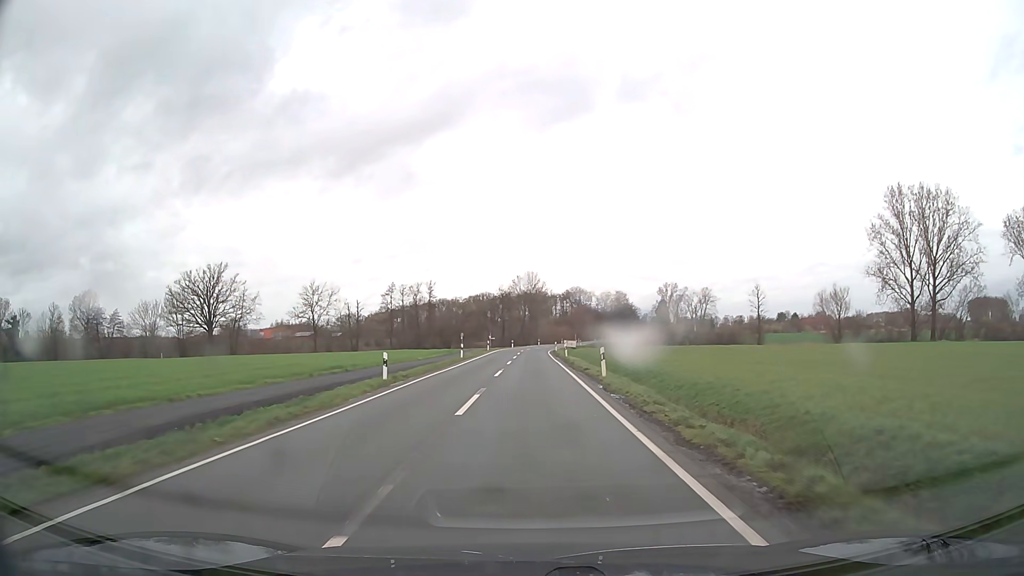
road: secondary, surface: asphalt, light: Day
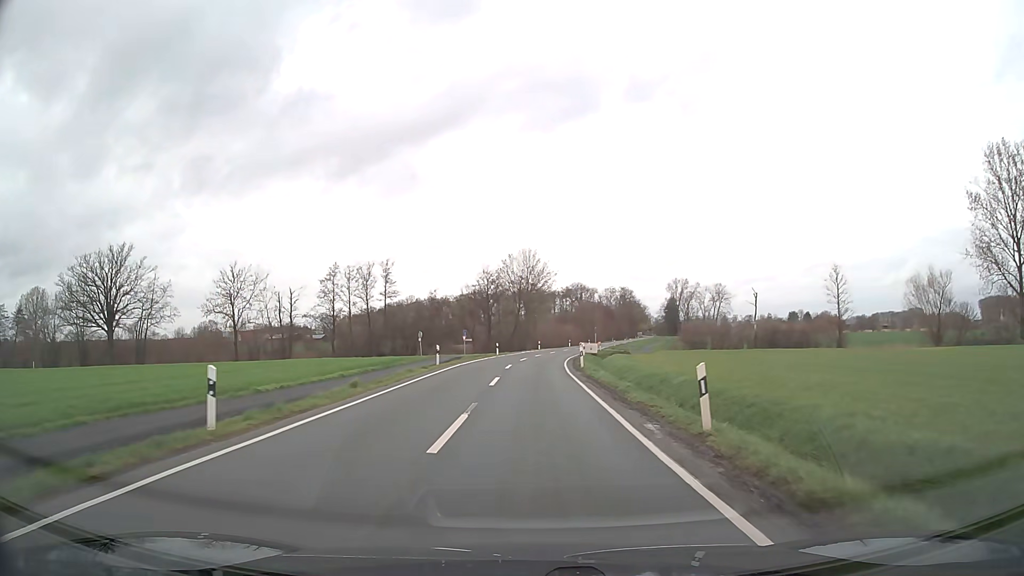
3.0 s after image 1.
(+0.1, +38.6) m; +1°
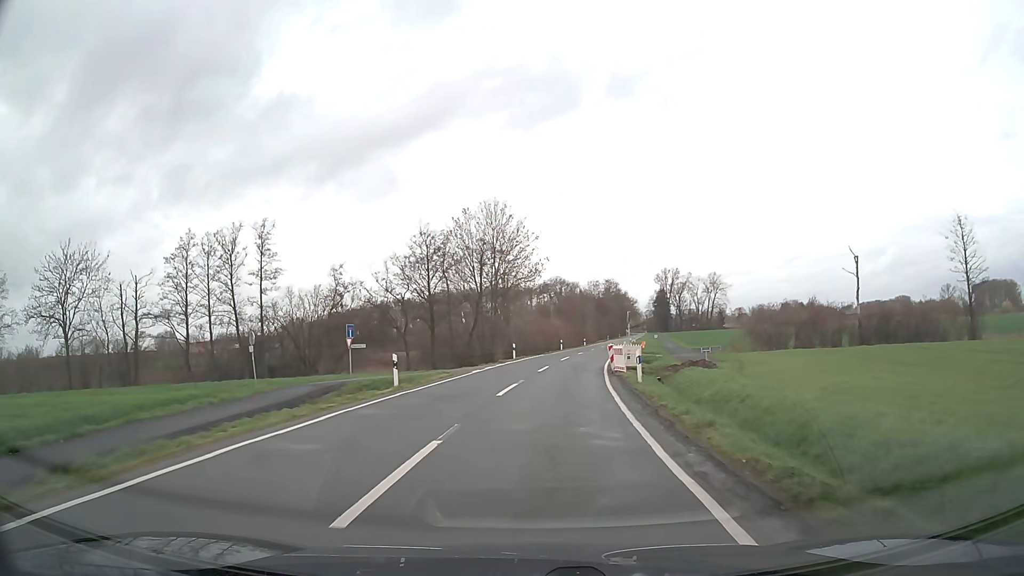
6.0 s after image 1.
(+0.5, +38.4) m; +2°
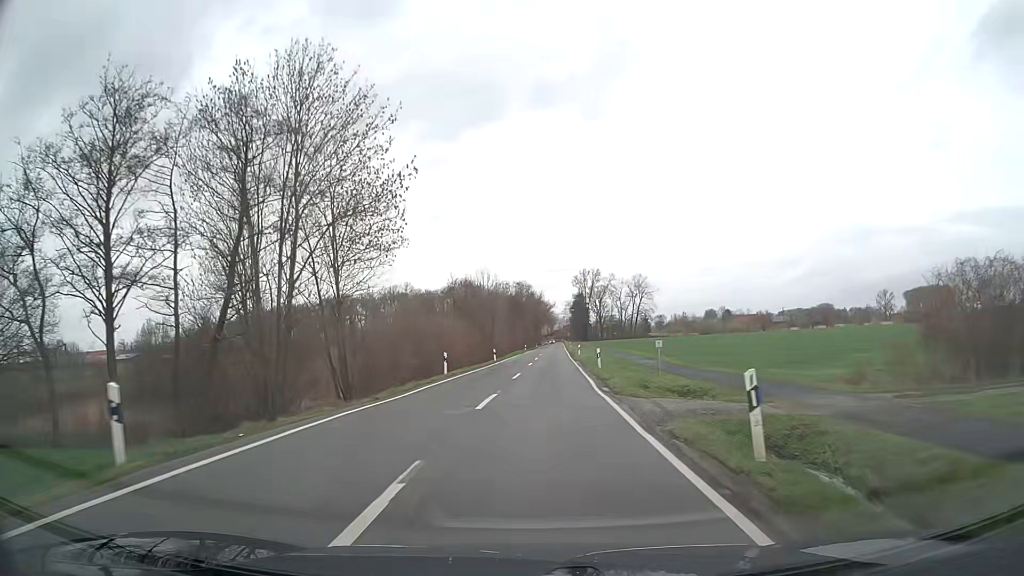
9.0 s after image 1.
(+2.7, +39.1) m; +8°
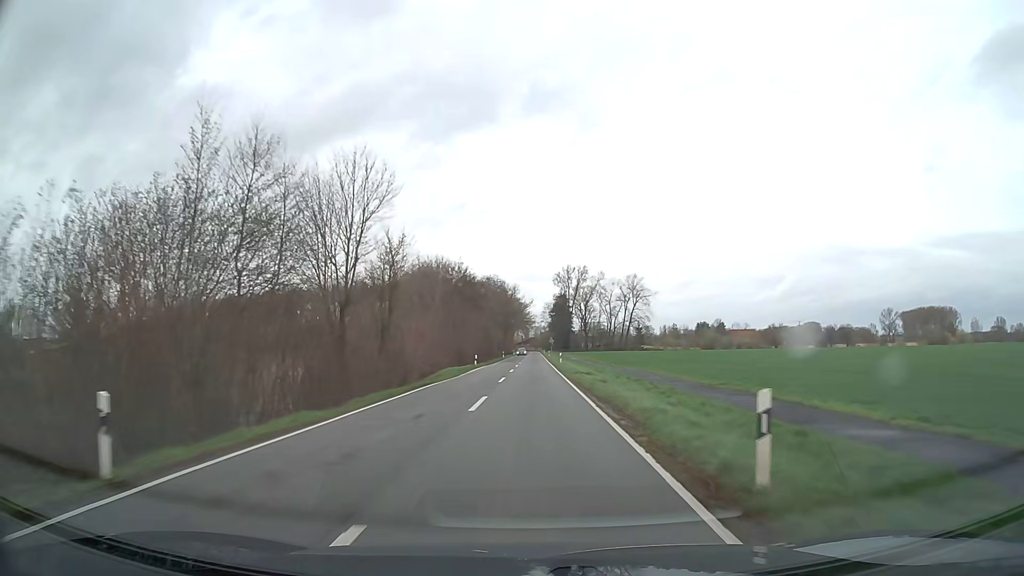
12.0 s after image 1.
(+1.7, +51.6) m; +2°
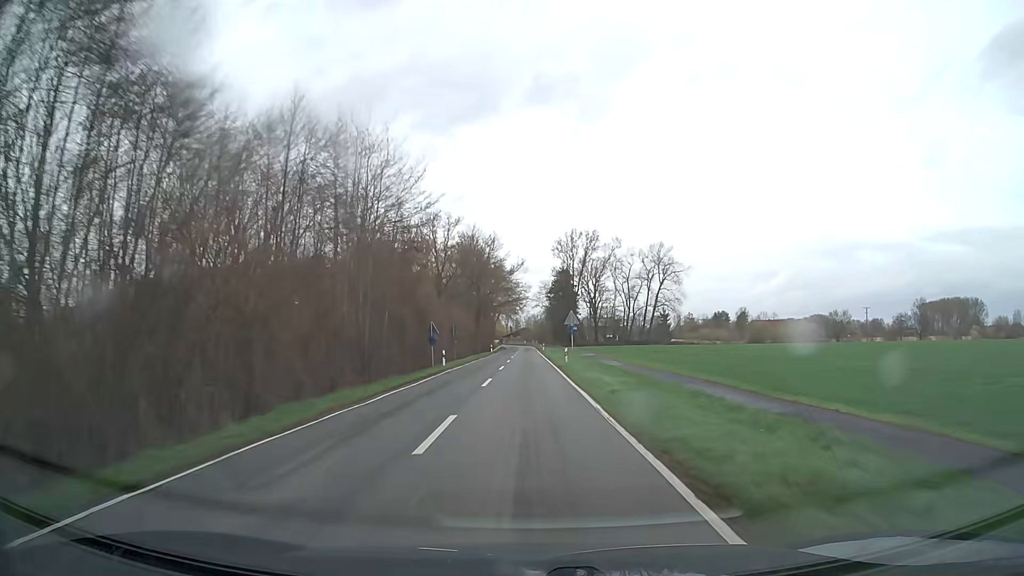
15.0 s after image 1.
(+0.4, +67.6) m; +1°
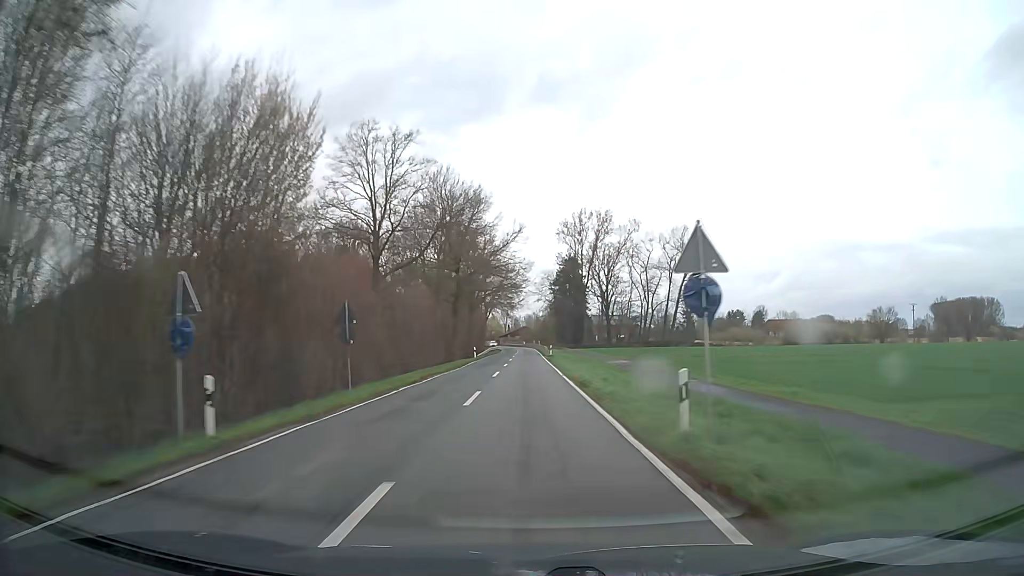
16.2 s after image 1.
(-0.1, +30.2) m; 0°
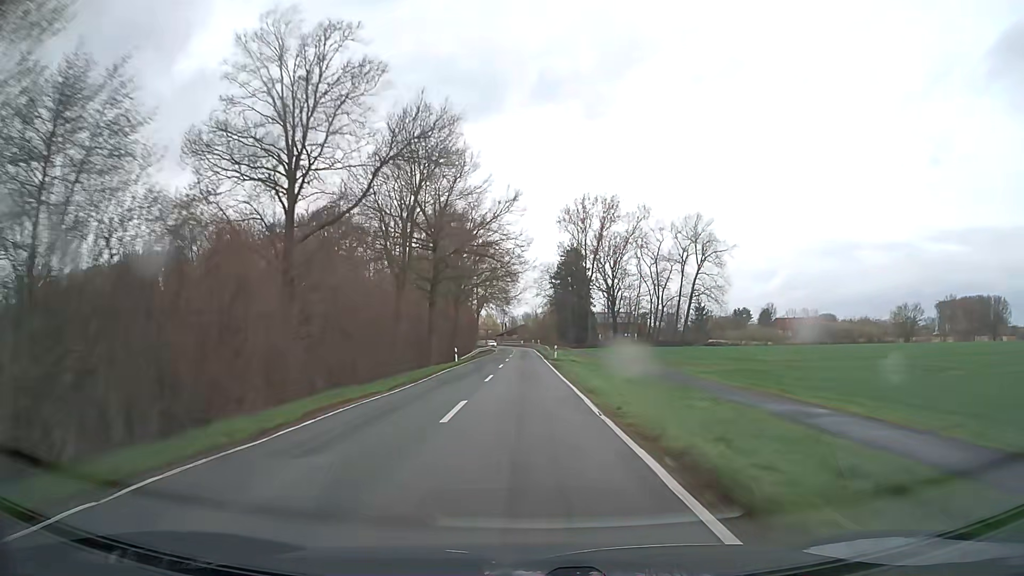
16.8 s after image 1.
(0.0, +15.4) m; 0°
(0, +10) (0, +20) (0, +30) (0, +40) (0, +50) (0, +60) (0, +70) (0, +80) (0, +90) (-1, +100) m
